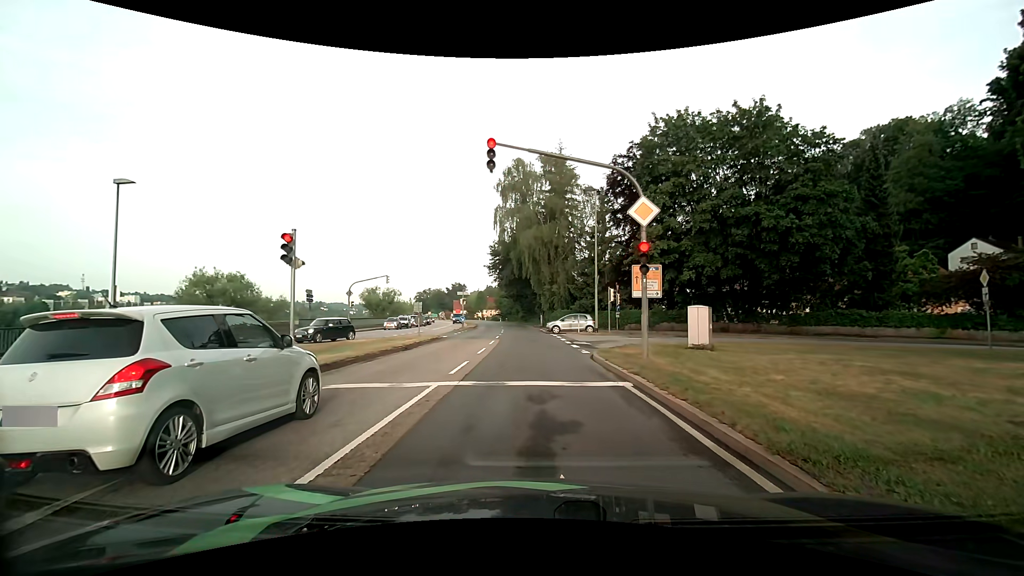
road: primary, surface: asphalt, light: Day
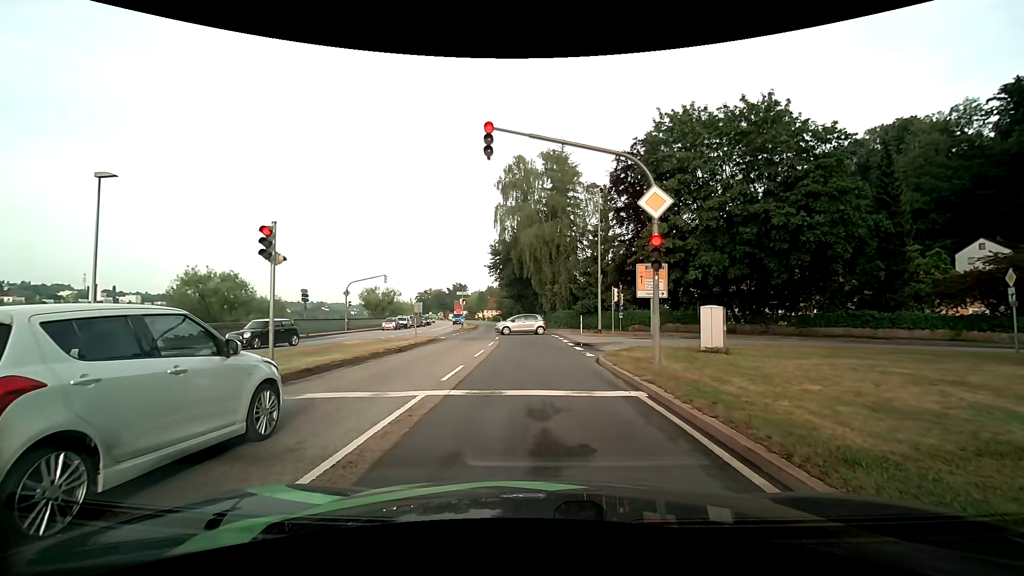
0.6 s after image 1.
(0.0, +1.1) m; 0°
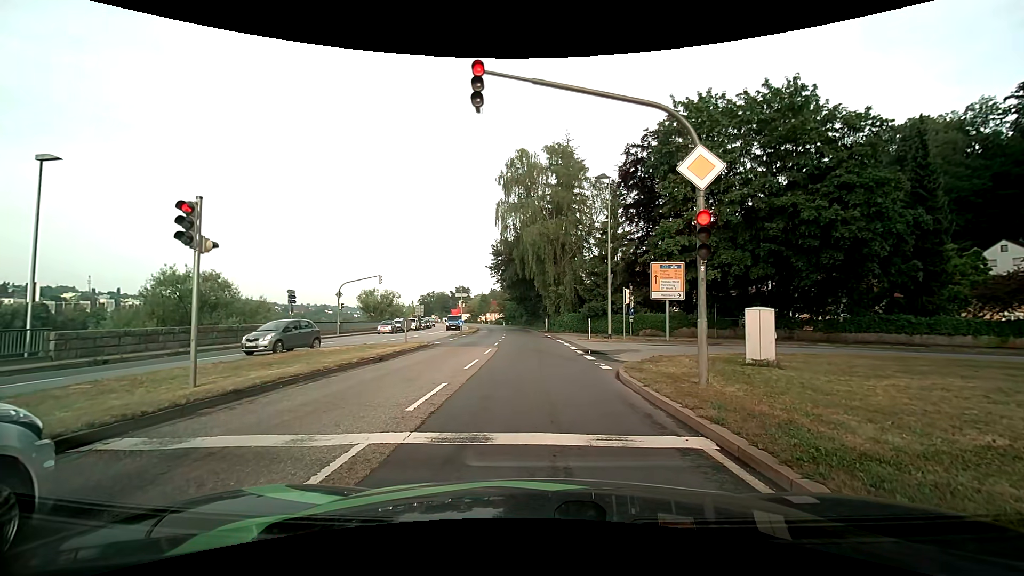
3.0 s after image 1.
(0.0, +2.9) m; 0°
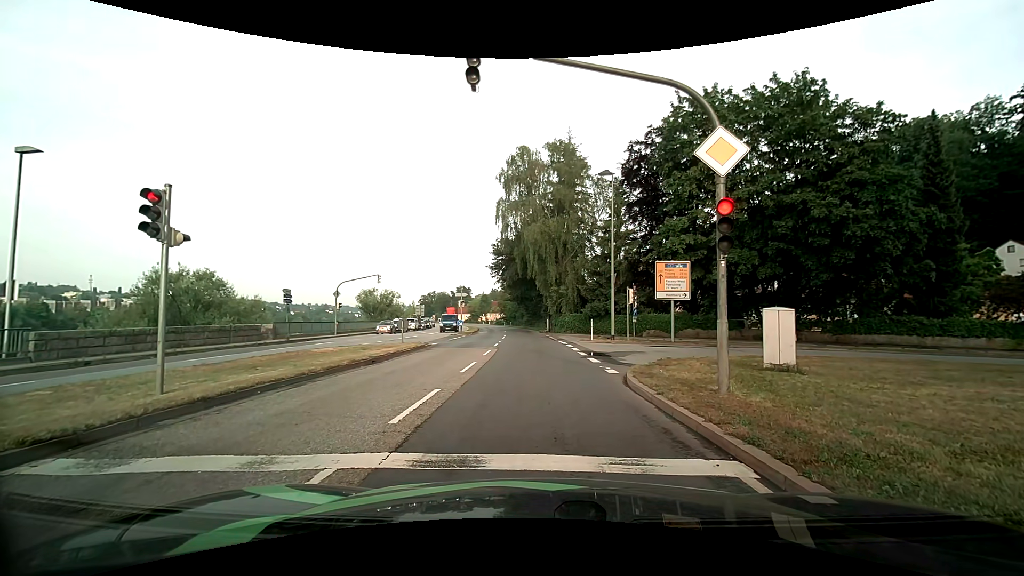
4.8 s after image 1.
(0.0, +0.8) m; 0°
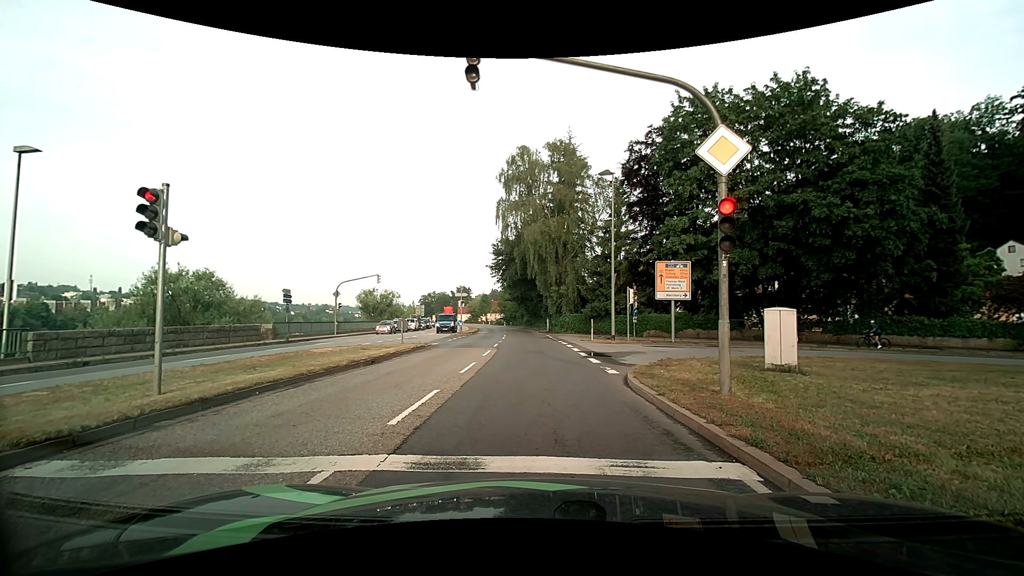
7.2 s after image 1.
(0.0, +0.1) m; 0°
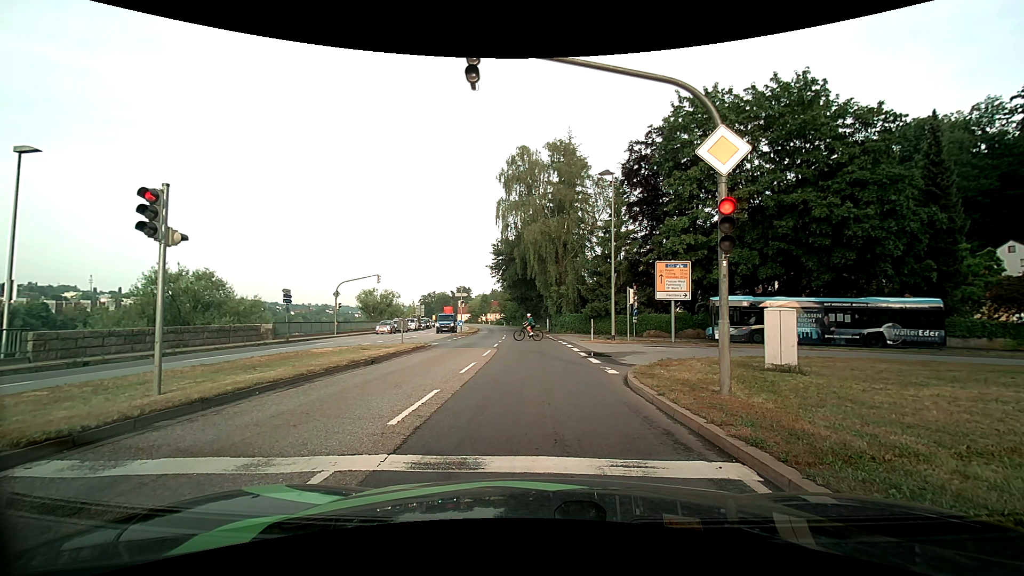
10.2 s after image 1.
(0.0, 0.0) m; 0°
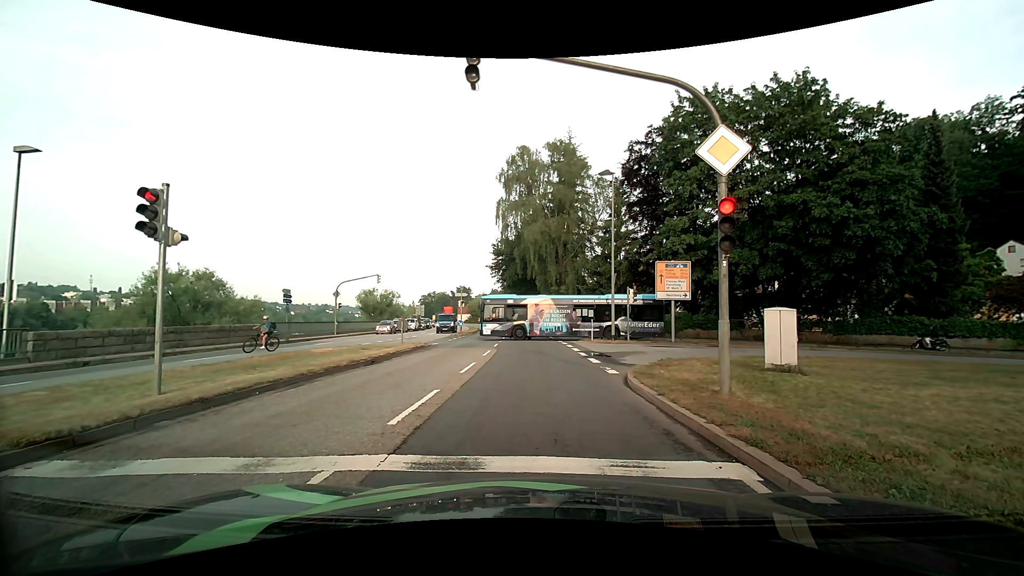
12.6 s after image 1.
(0.0, 0.0) m; 0°
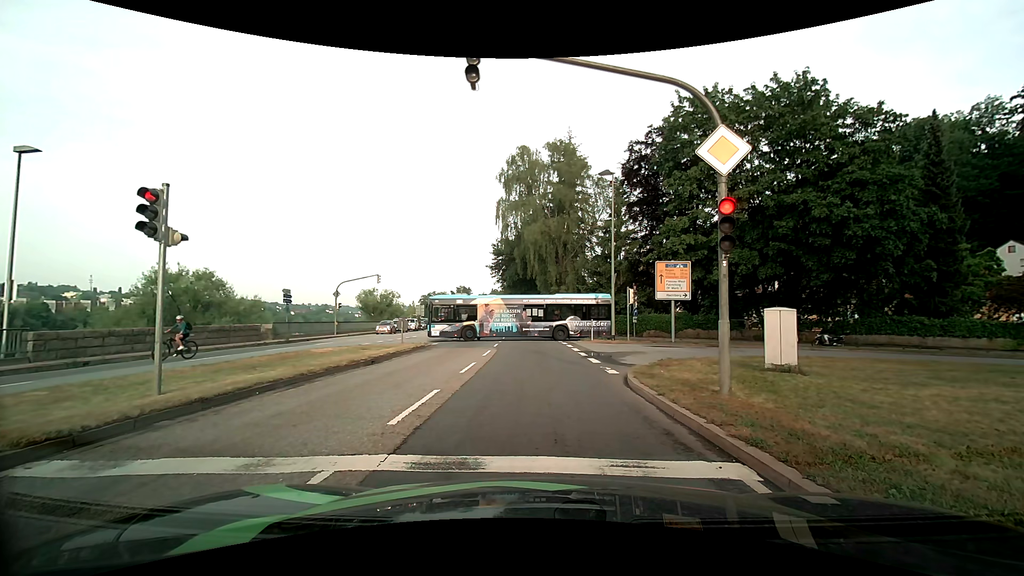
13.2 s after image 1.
(0.0, 0.0) m; 0°
(0, +10) (0, +20) (-1, +30) (-1, +40) (-2, +50) (-3, +60) (-4, +70) (-5, +80) (-6, +90) (-8, +100) m
